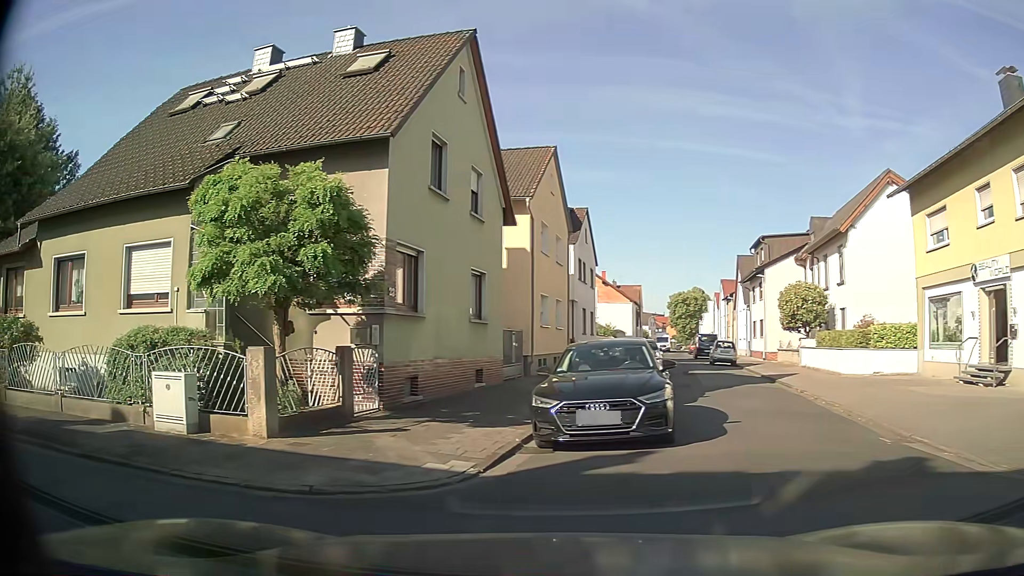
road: residential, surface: asphalt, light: Day
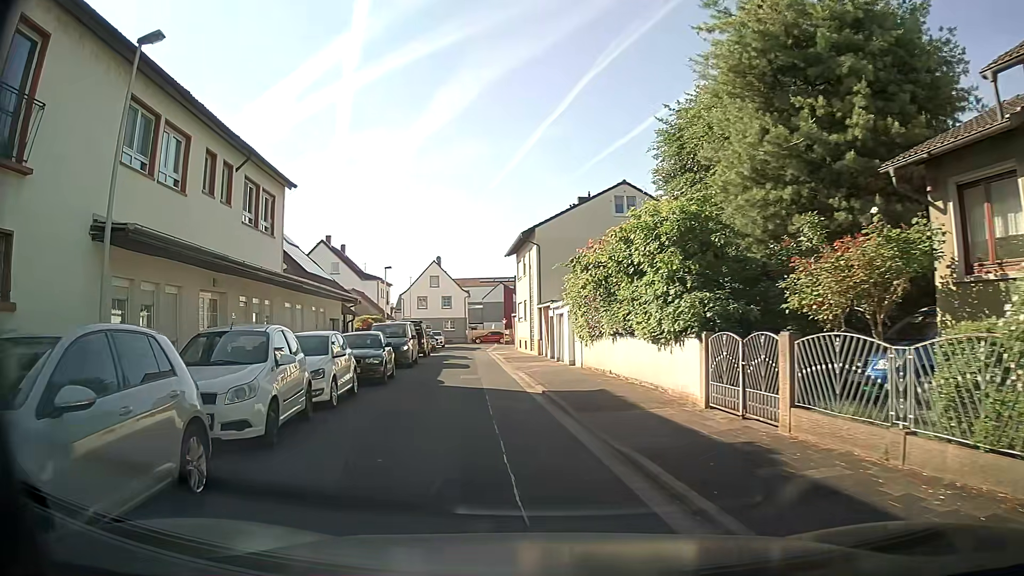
(-7.8, +7.1) m; -74°
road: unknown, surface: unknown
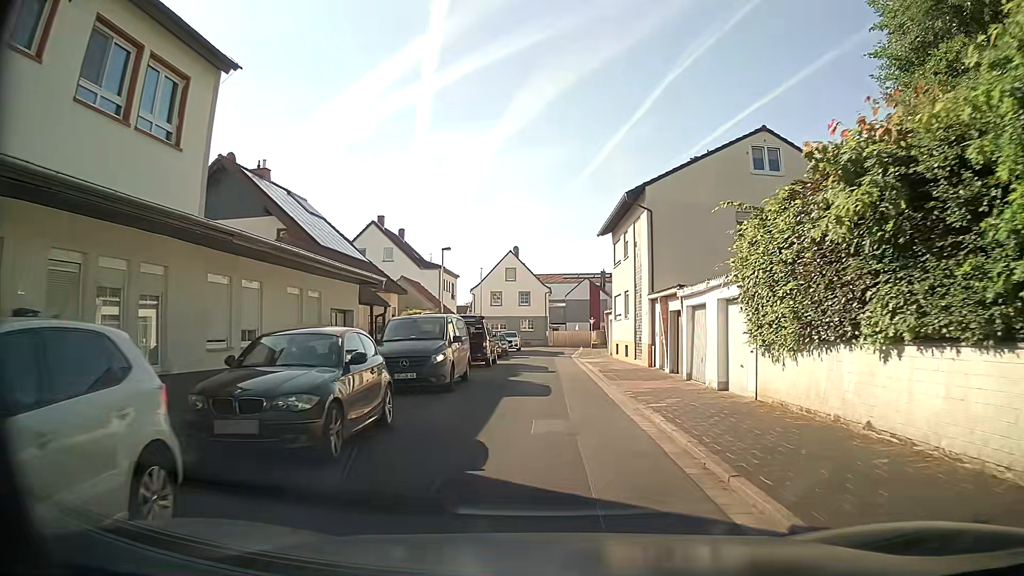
(-1.2, +11.3) m; -6°
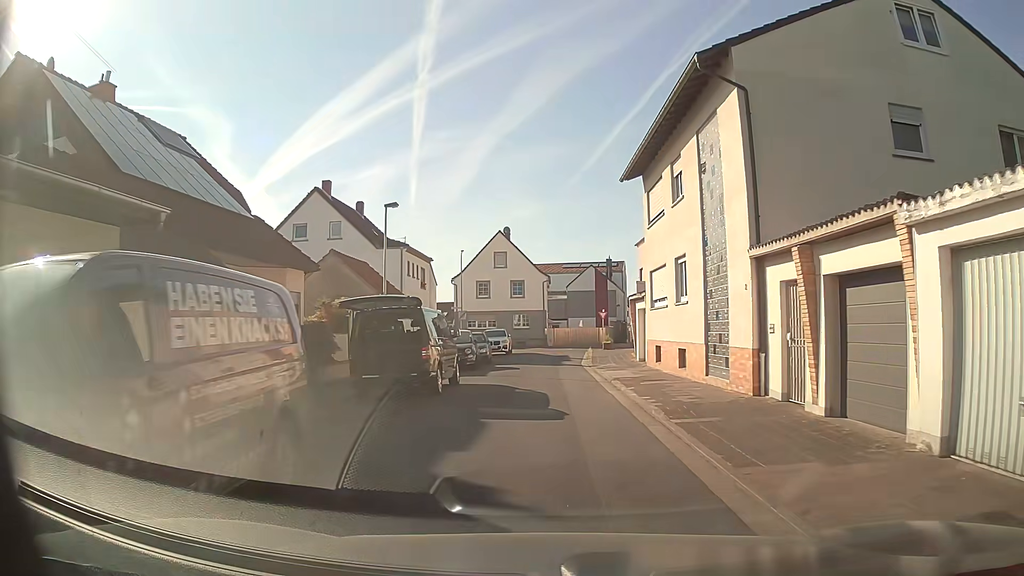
(-0.1, +13.4) m; -1°
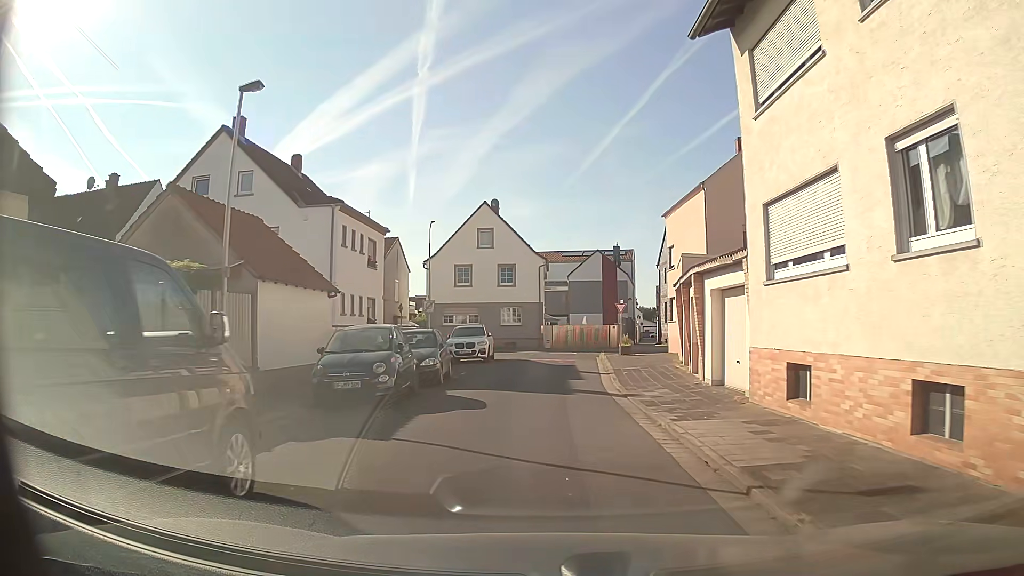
(+0.1, +12.8) m; +1°
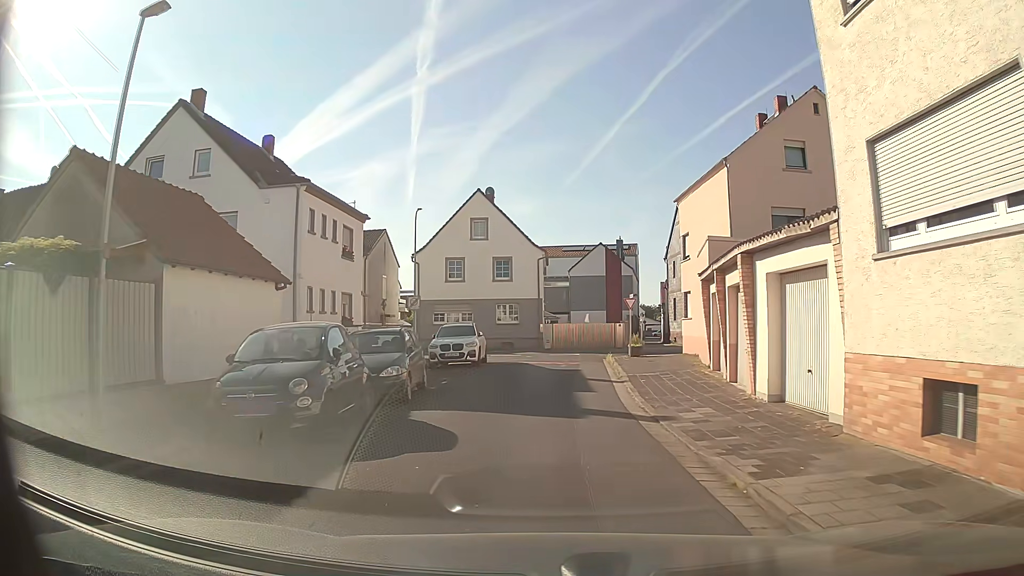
(0.0, +4.0) m; 0°
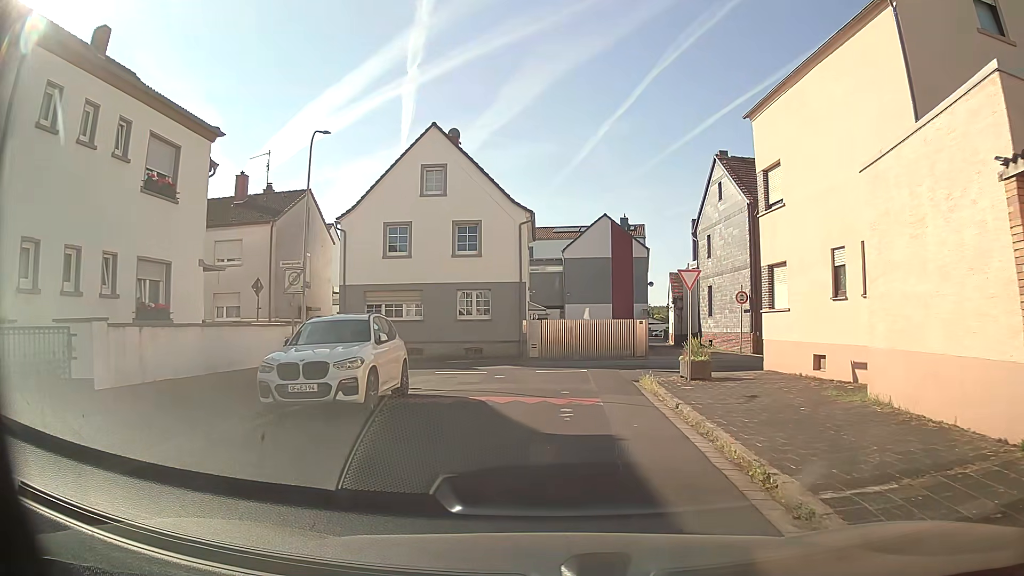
(-0.1, +14.2) m; +1°
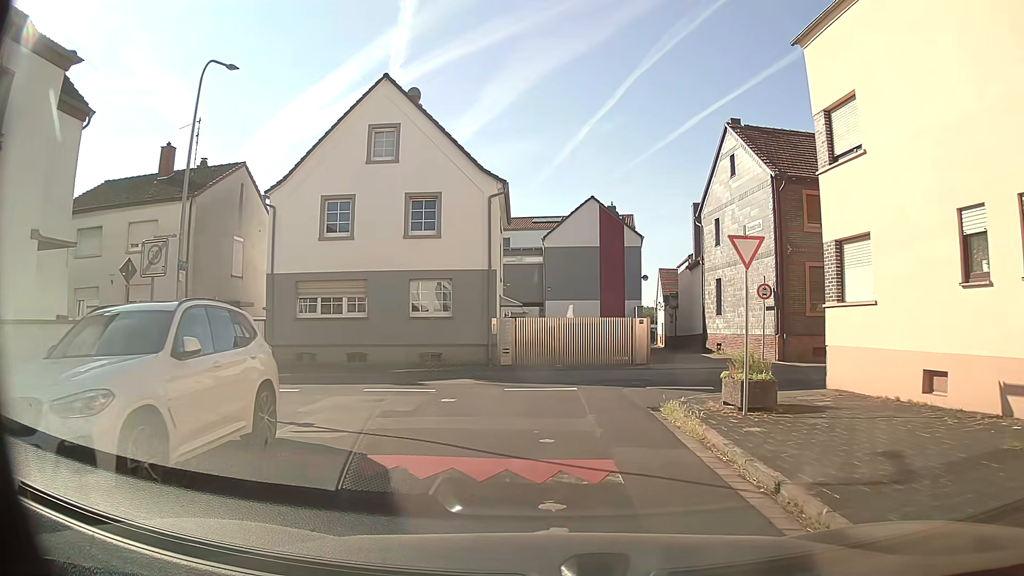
(+0.1, +6.0) m; +3°
